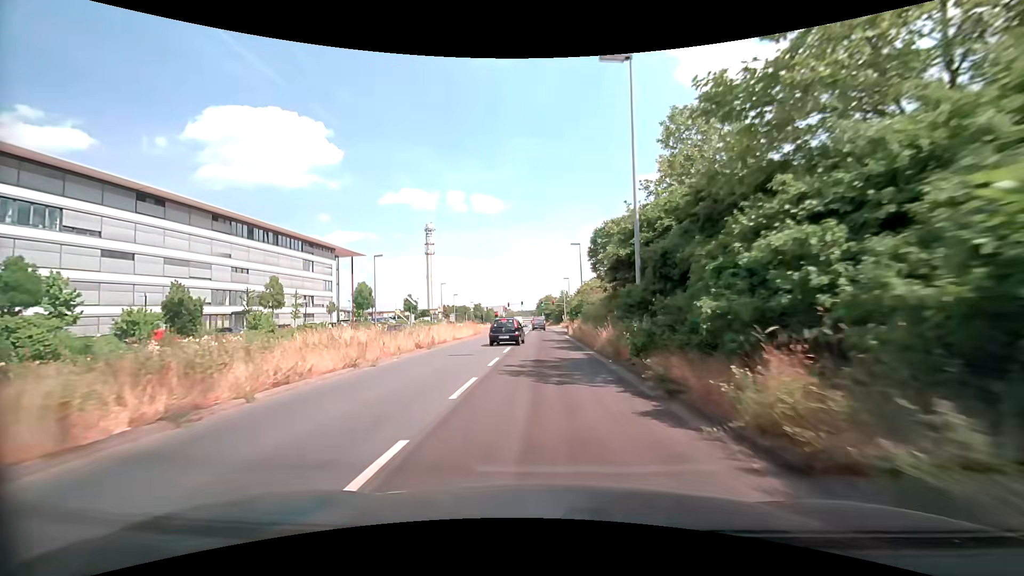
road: primary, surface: asphalt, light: Day
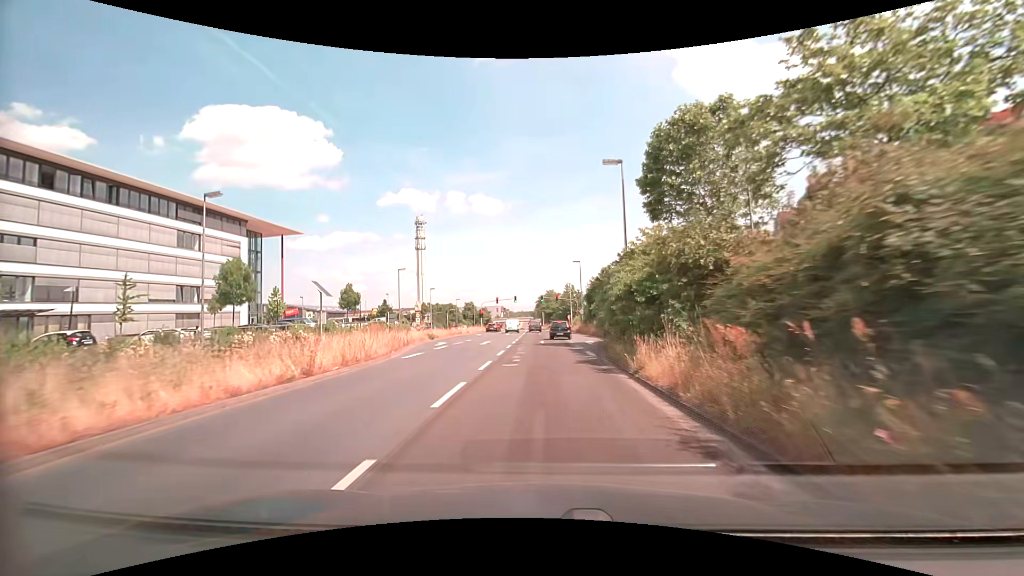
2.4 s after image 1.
(-0.5, +30.8) m; 0°
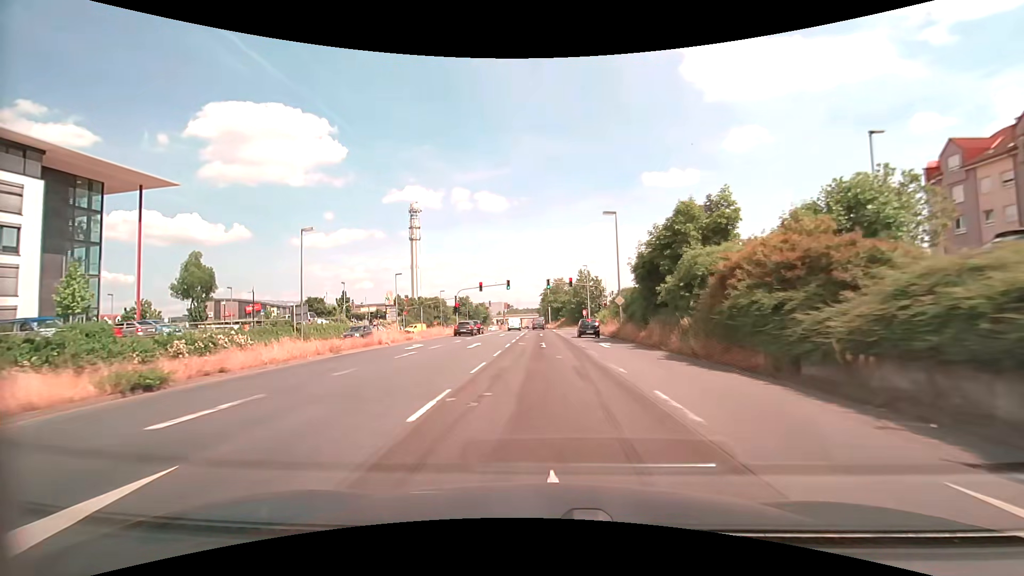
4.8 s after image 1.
(-0.3, +30.9) m; 0°
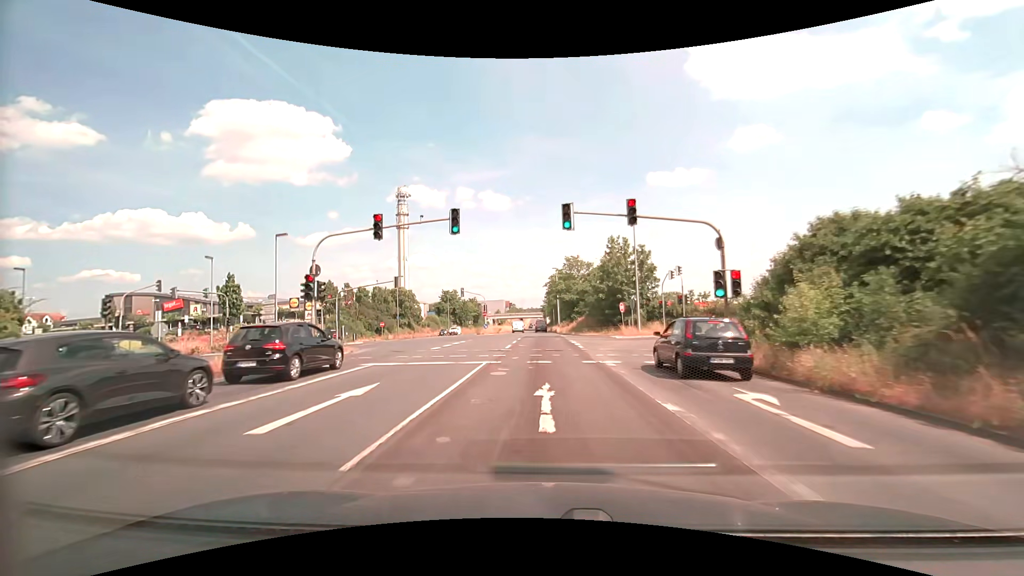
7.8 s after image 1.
(-0.5, +39.3) m; -1°
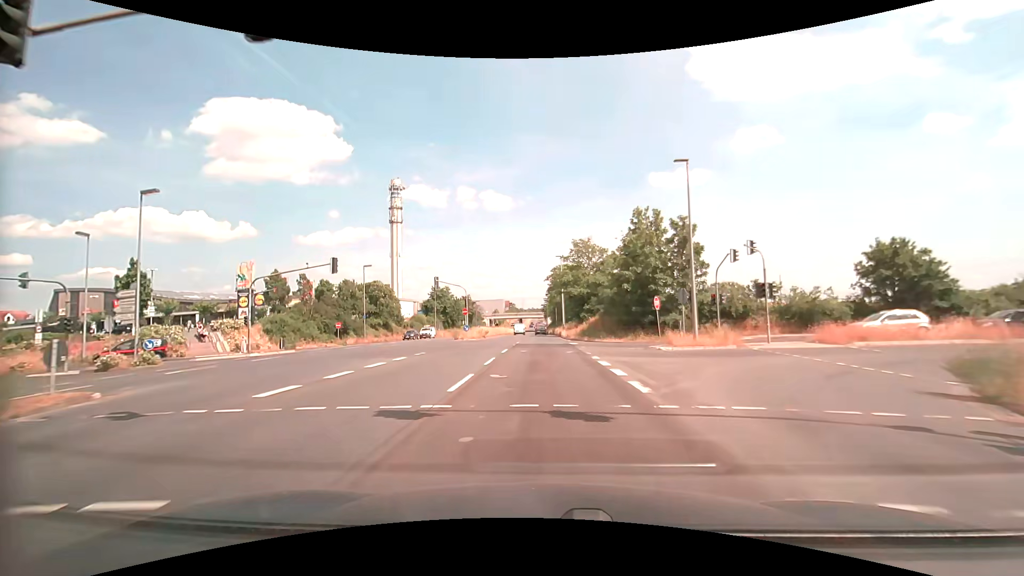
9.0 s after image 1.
(0.0, +15.6) m; 0°
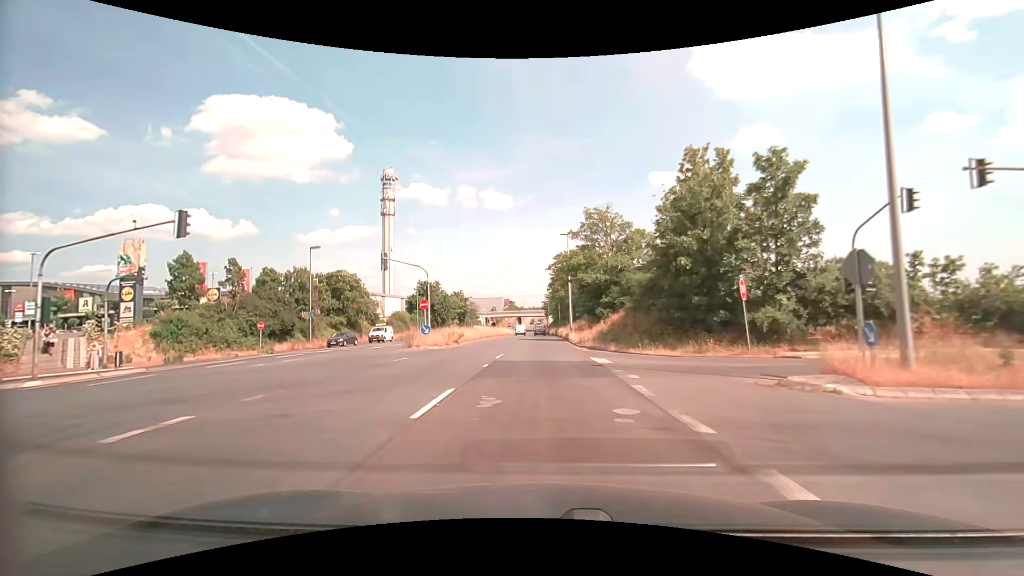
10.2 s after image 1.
(0.0, +15.5) m; 0°
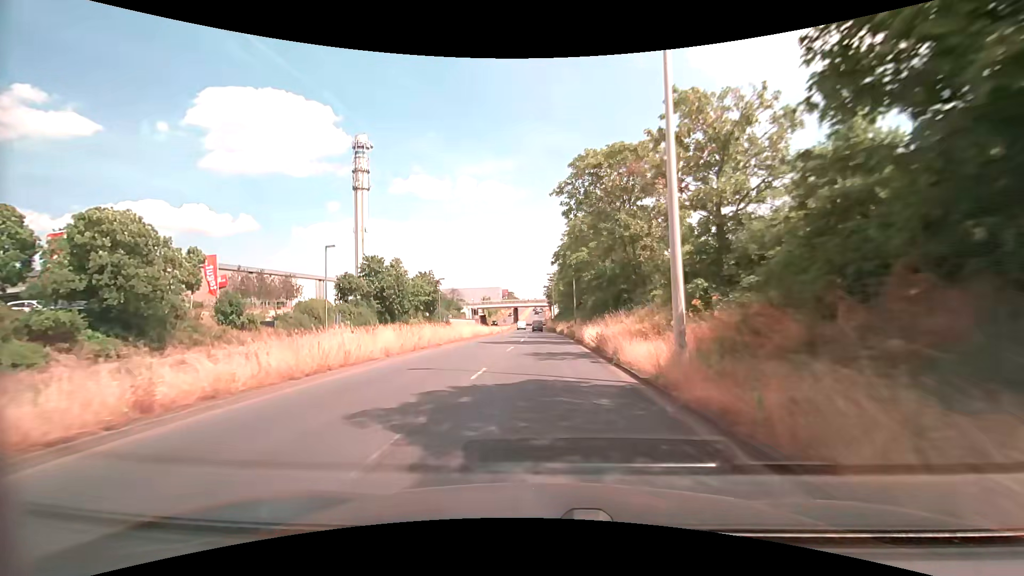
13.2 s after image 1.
(-0.1, +38.7) m; 0°
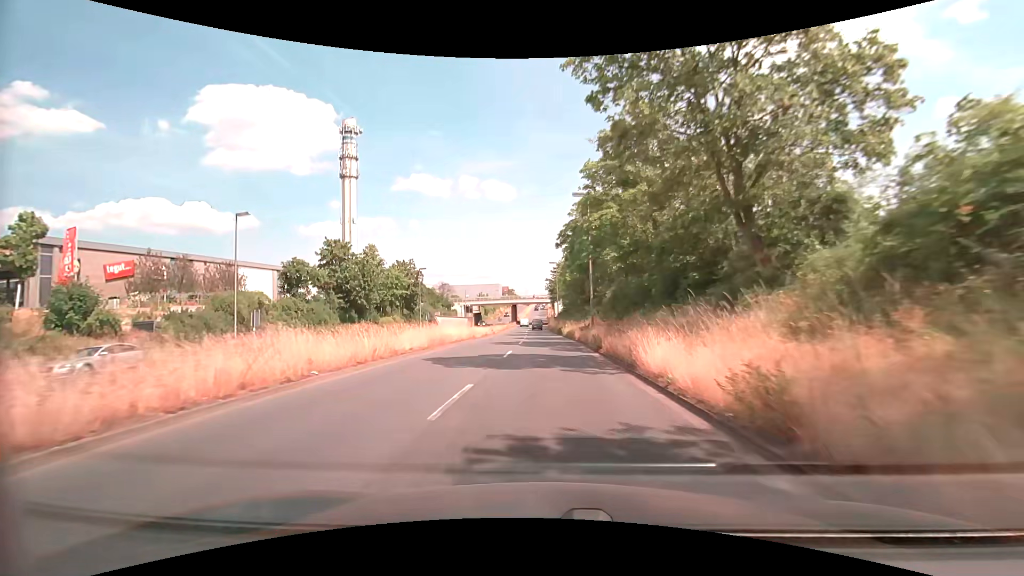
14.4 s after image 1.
(-0.1, +15.6) m; -1°
(0, +10) (0, +20) (0, +30) (0, +40) (0, +50) (0, +60) (0, +70) (0, +80) (-1, +90) (-1, +100) m
